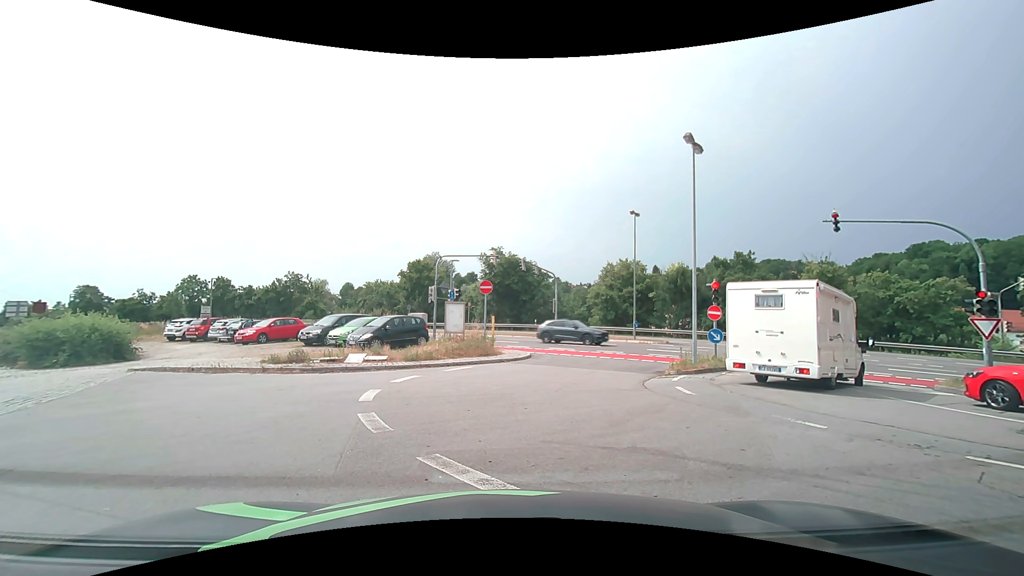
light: Day
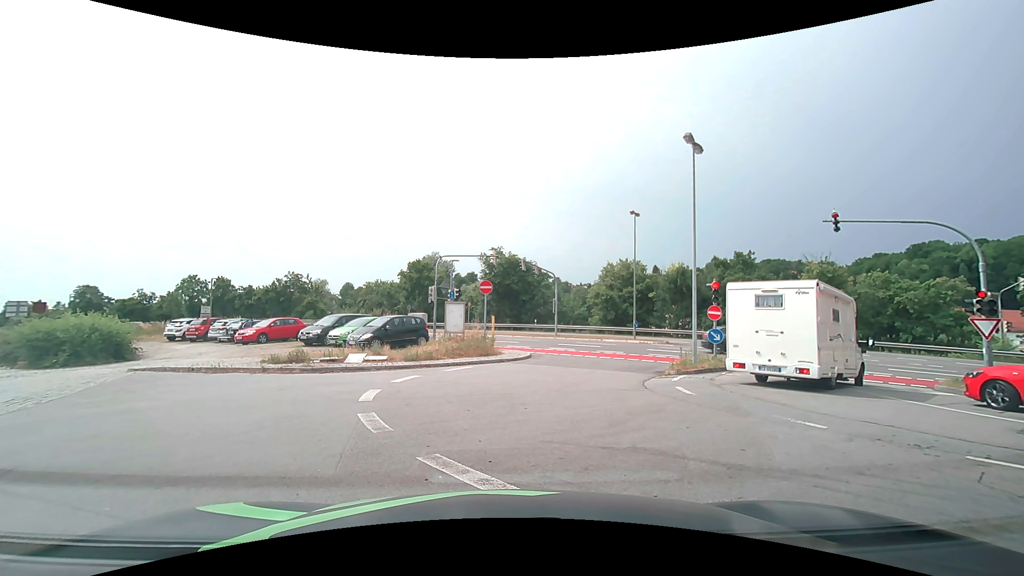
(0.0, 0.0) m; 0°
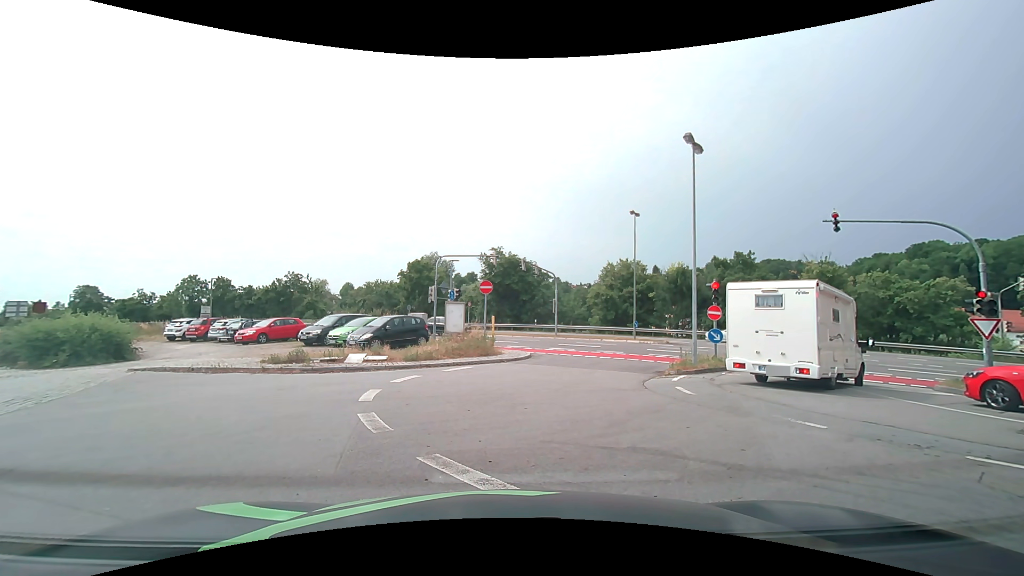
(0.0, 0.0) m; 0°
